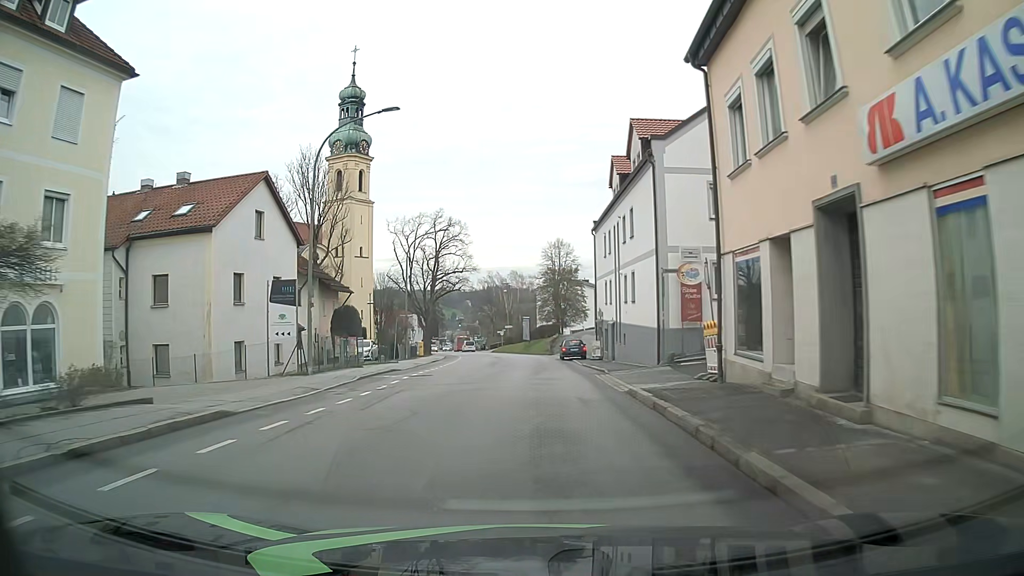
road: tertiary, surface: asphalt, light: Day
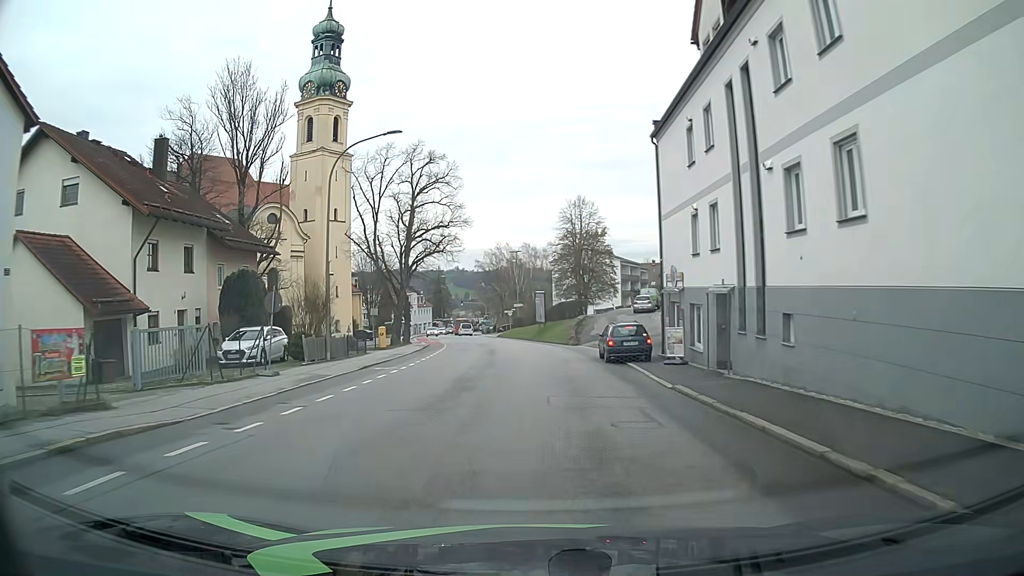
(-0.5, +20.6) m; -2°
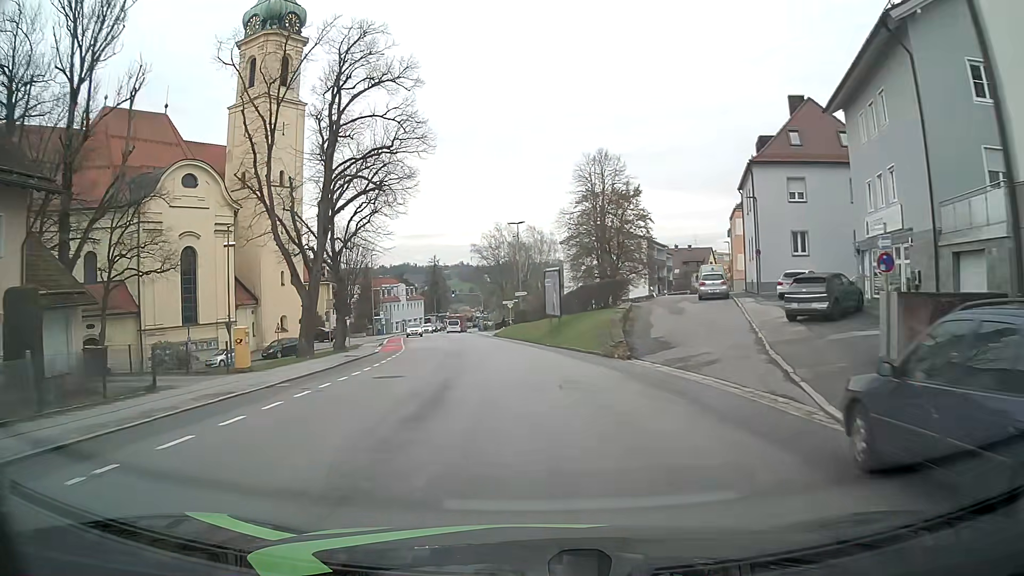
(-0.1, +21.2) m; -1°
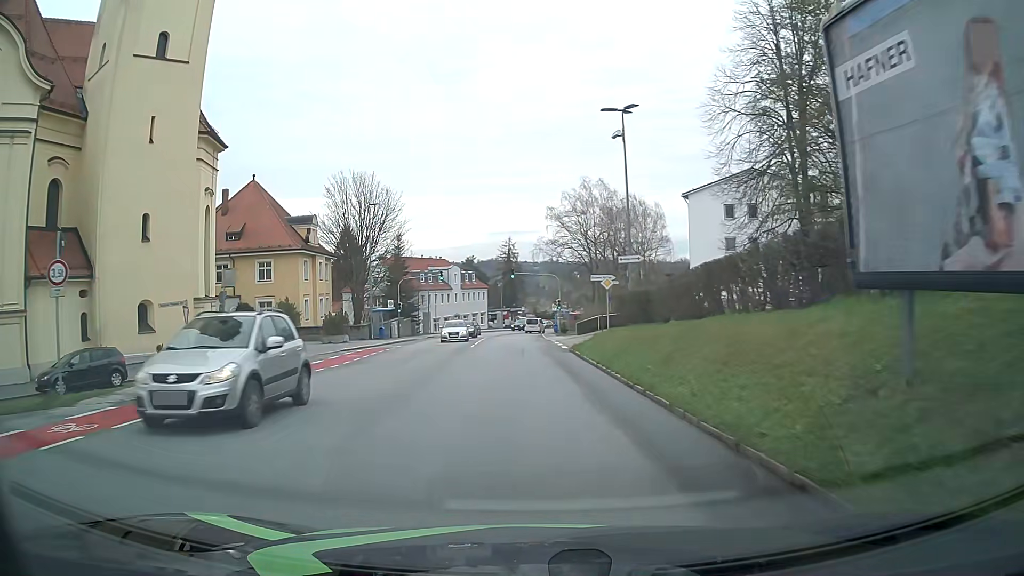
(-1.0, +35.7) m; -7°
